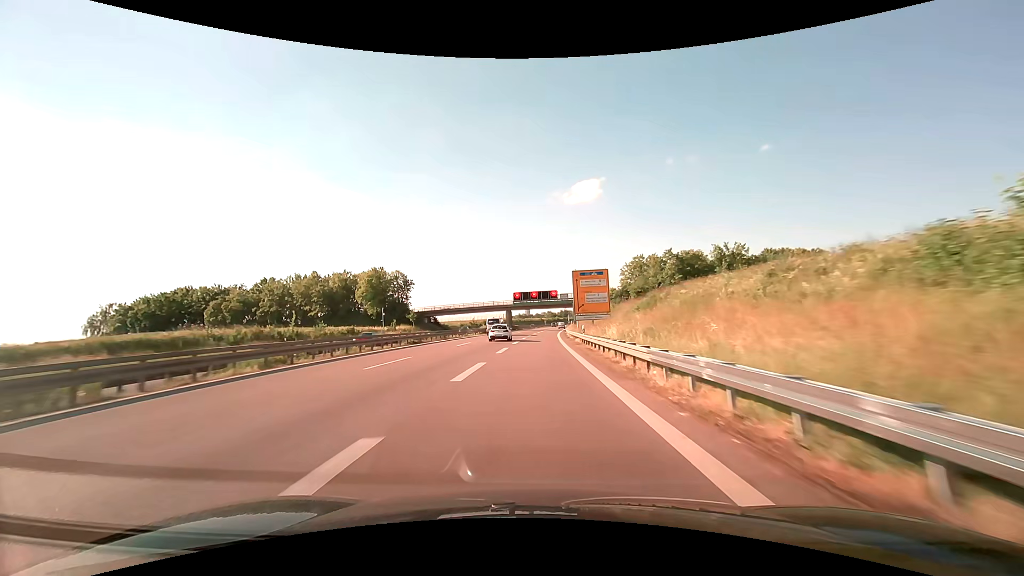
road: trunk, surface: asphalt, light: Day
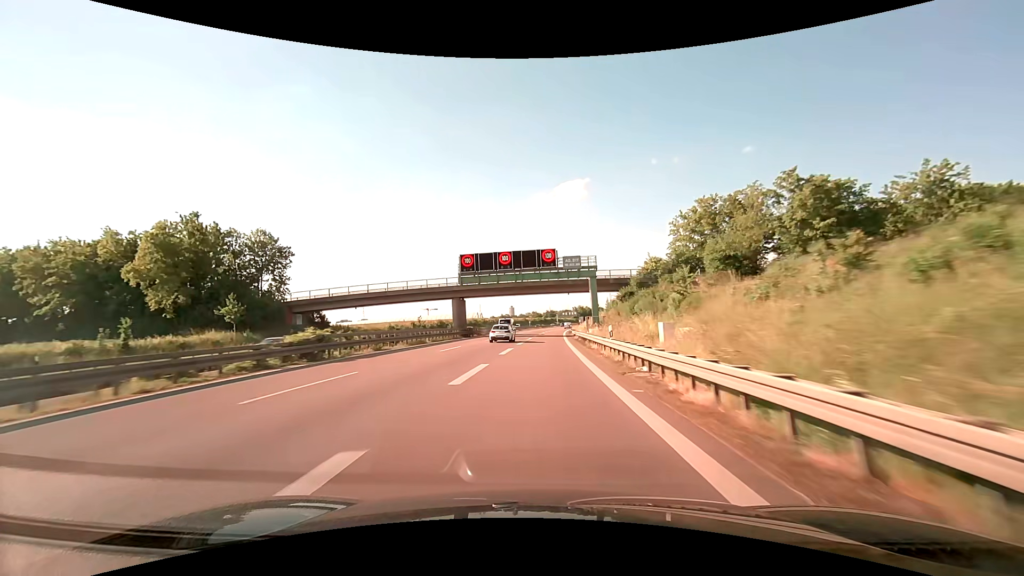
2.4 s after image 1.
(+0.9, +60.6) m; +2°
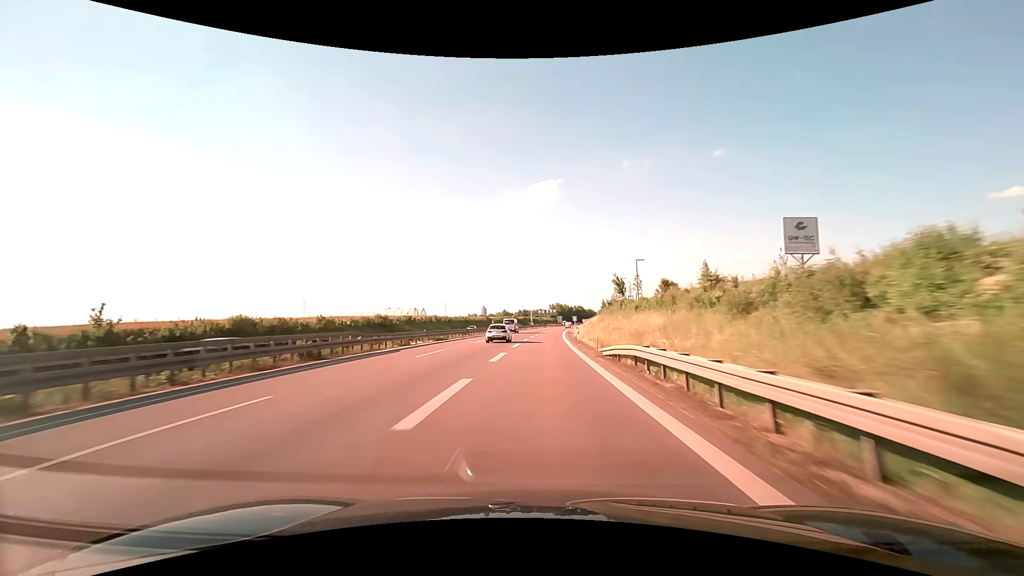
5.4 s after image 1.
(+2.2, +76.9) m; +3°
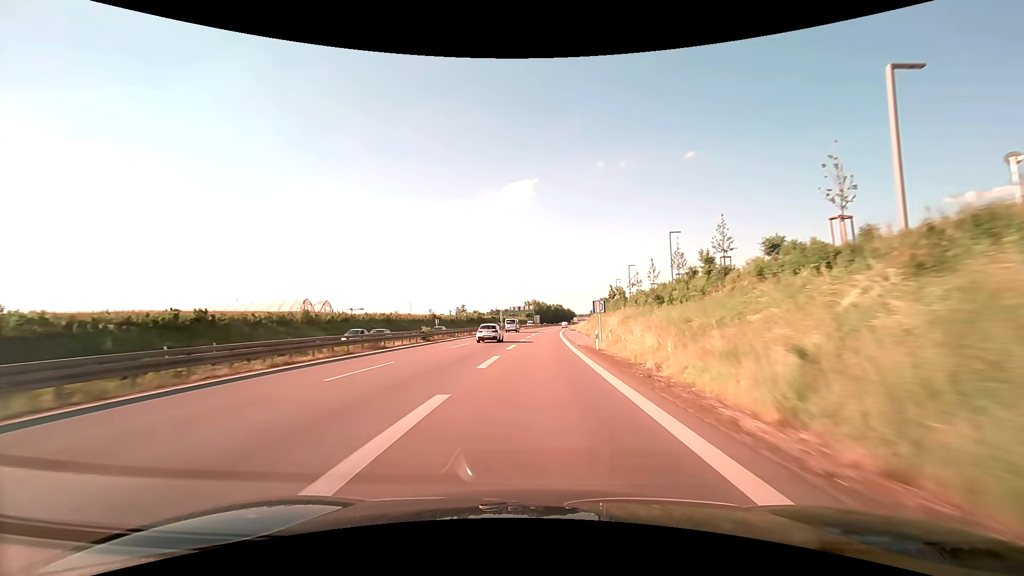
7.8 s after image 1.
(+1.3, +62.9) m; +3°
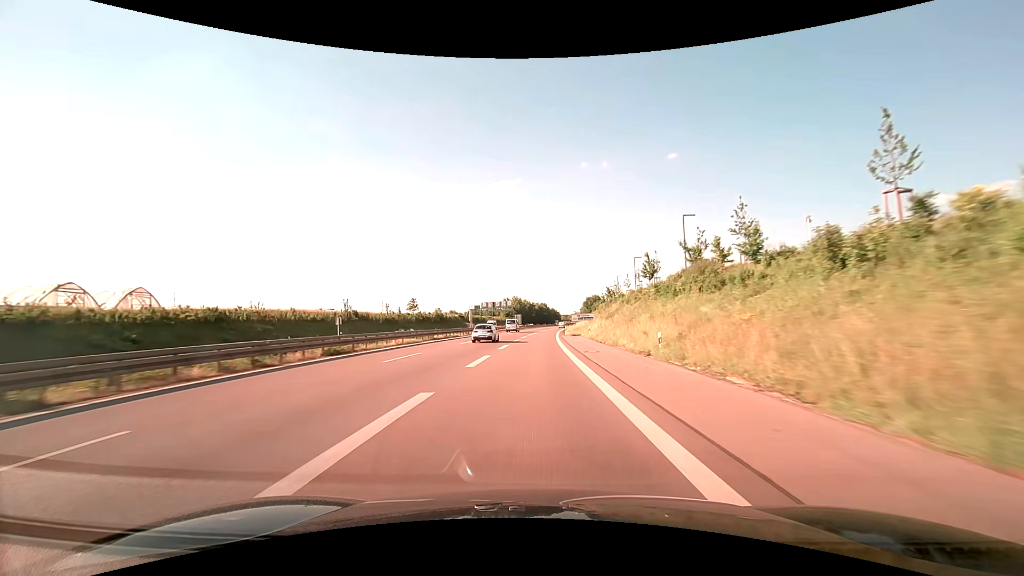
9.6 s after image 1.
(+1.1, +47.6) m; +2°
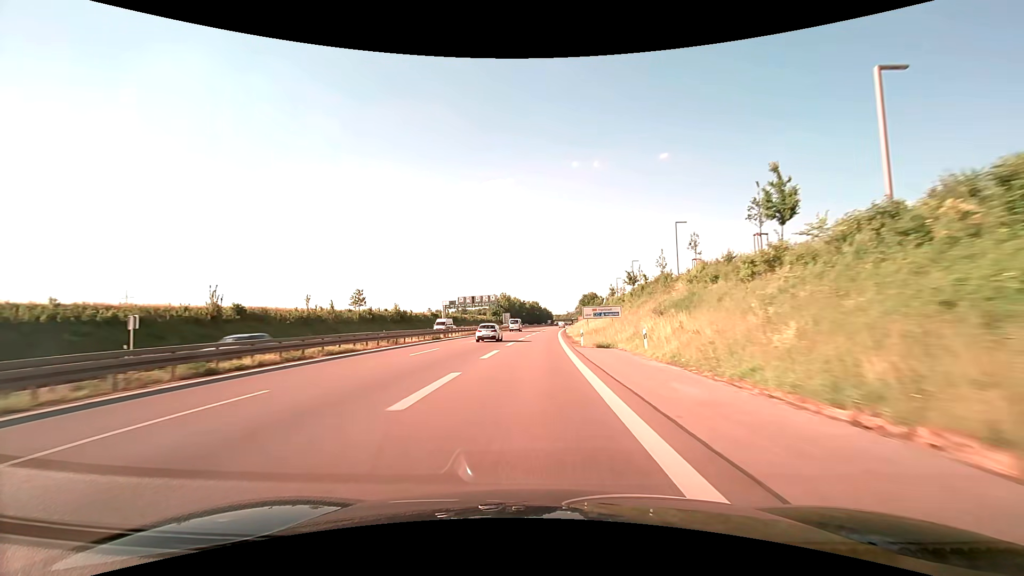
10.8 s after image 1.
(+0.2, +31.9) m; +1°
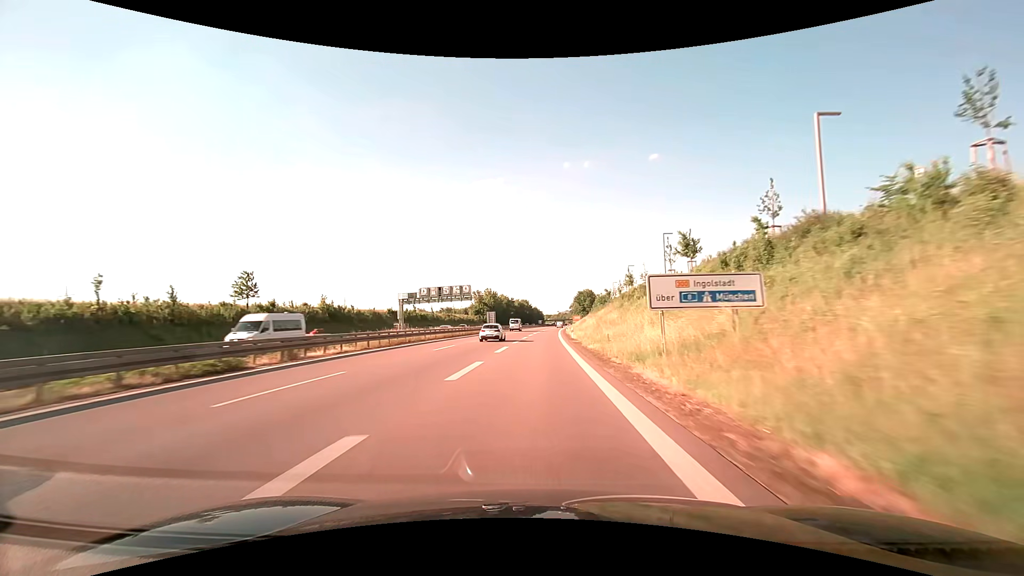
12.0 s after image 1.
(+0.3, +31.7) m; +1°
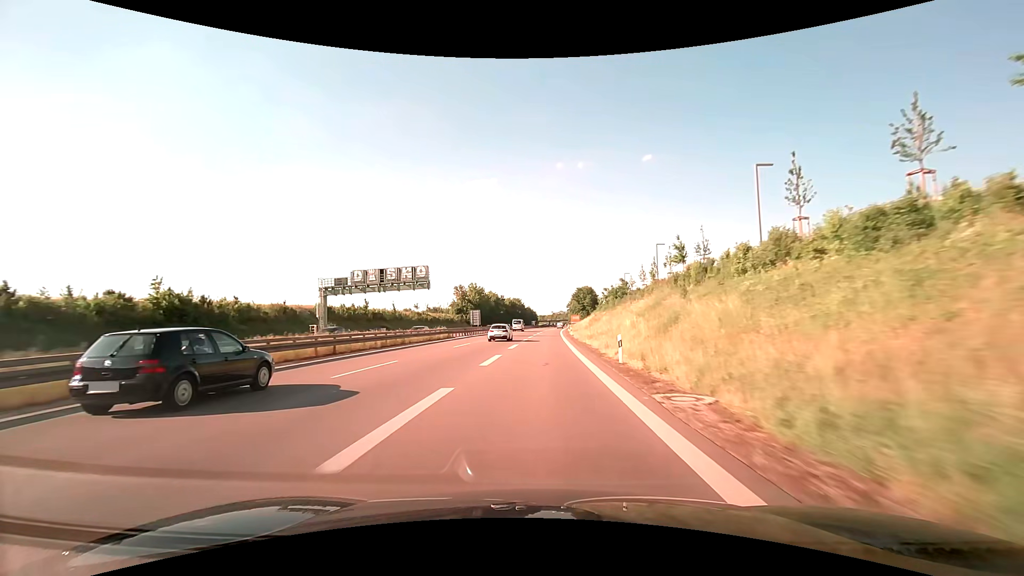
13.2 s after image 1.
(+0.3, +31.3) m; +1°
(0, +10) (0, +20) (0, +30) (0, +40) (+1, +50) (+1, +60) (+1, +70) (+2, +80) (+2, +90) (+3, +100) m
